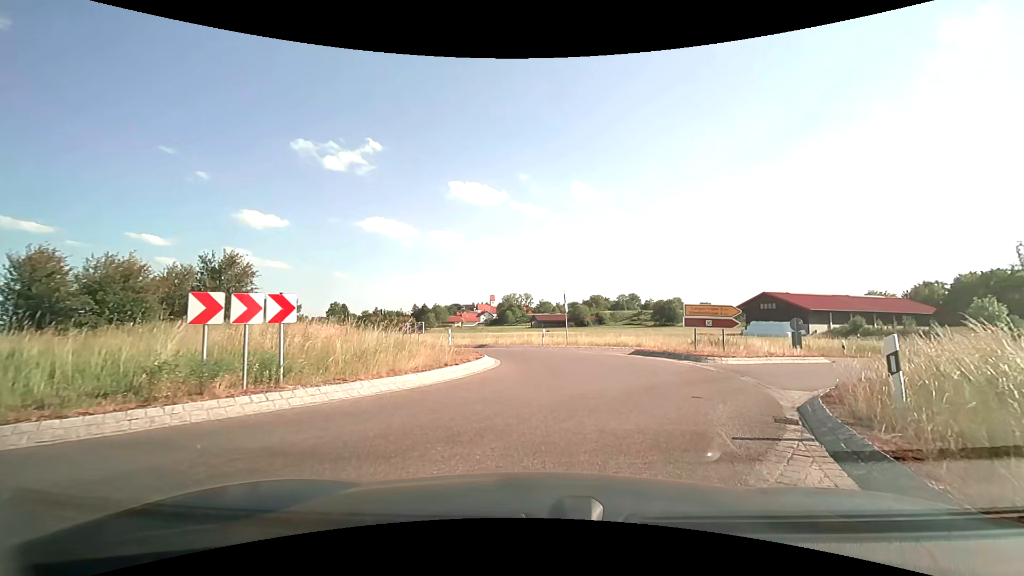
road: tertiary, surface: asphalt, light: Day
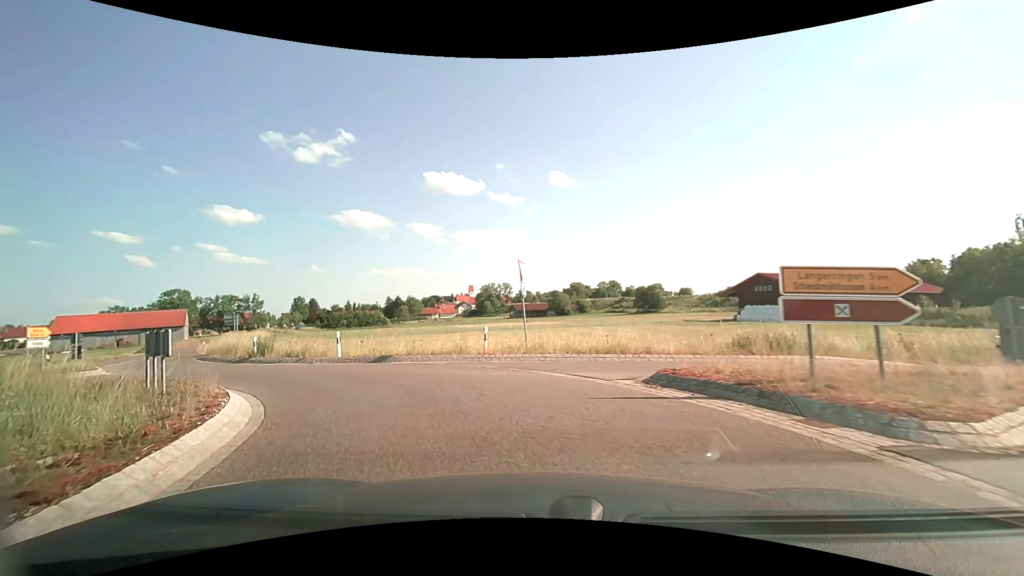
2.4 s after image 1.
(+1.5, +12.8) m; +3°
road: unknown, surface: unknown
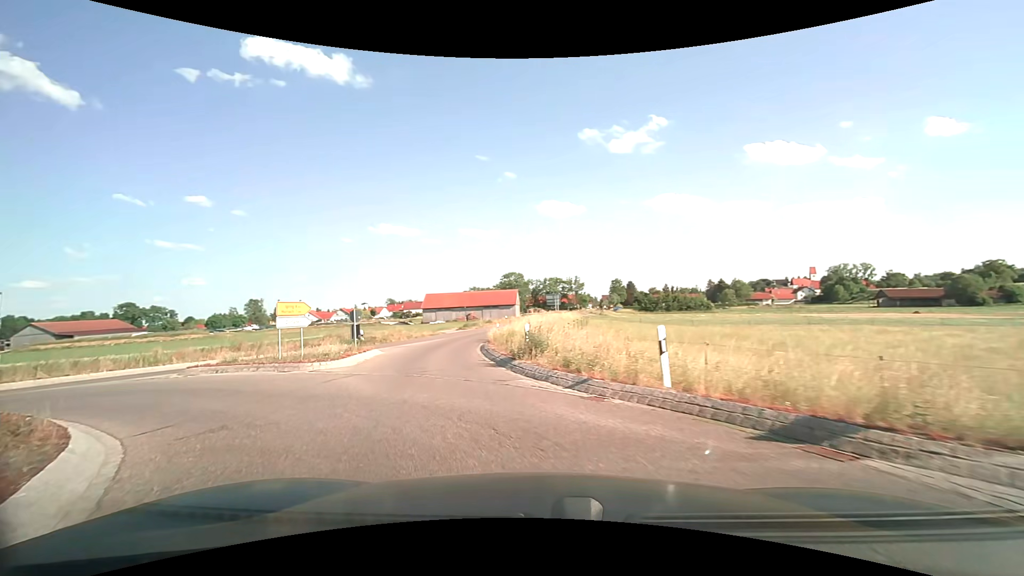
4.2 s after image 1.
(-3.8, +12.0) m; -35°
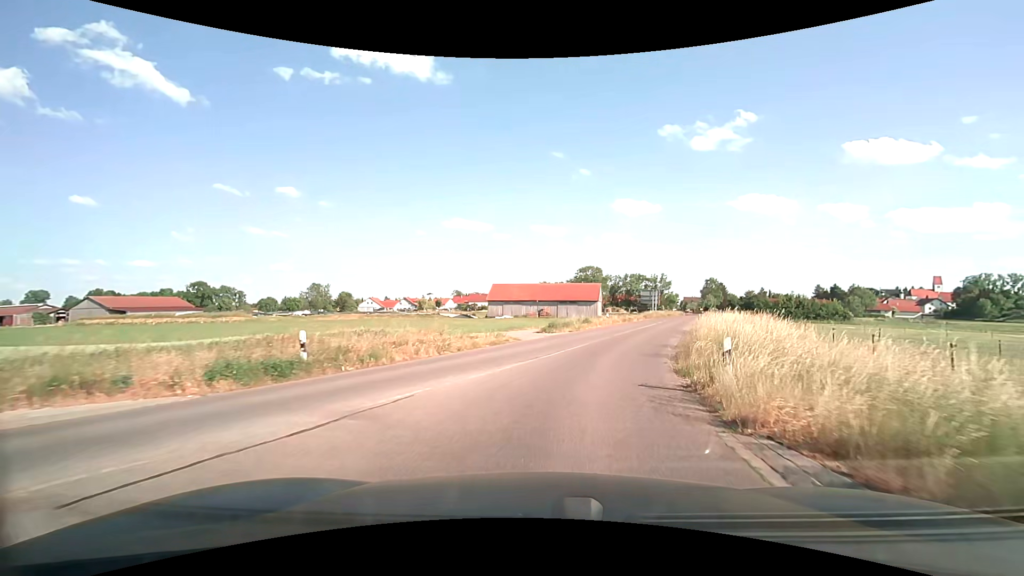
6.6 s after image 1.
(-4.6, +21.6) m; -9°
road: tertiary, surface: asphalt
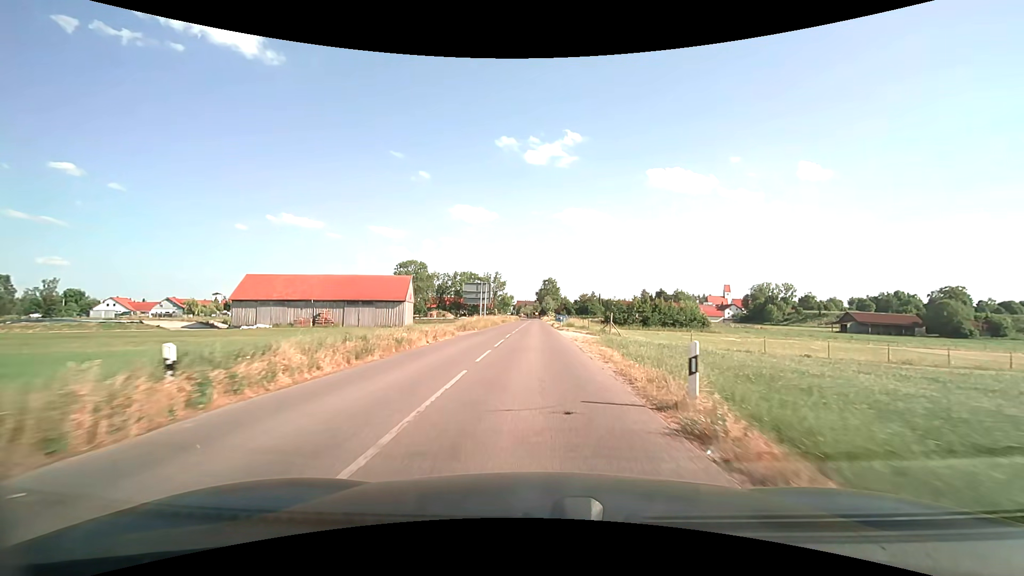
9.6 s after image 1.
(+8.9, +37.3) m; +19°
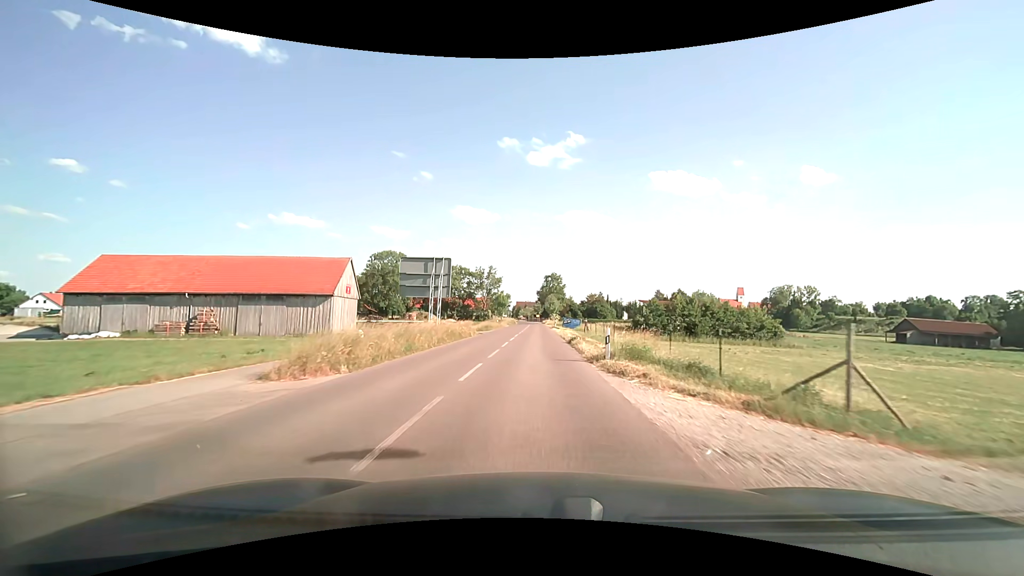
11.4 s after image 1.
(+0.1, +28.6) m; 0°
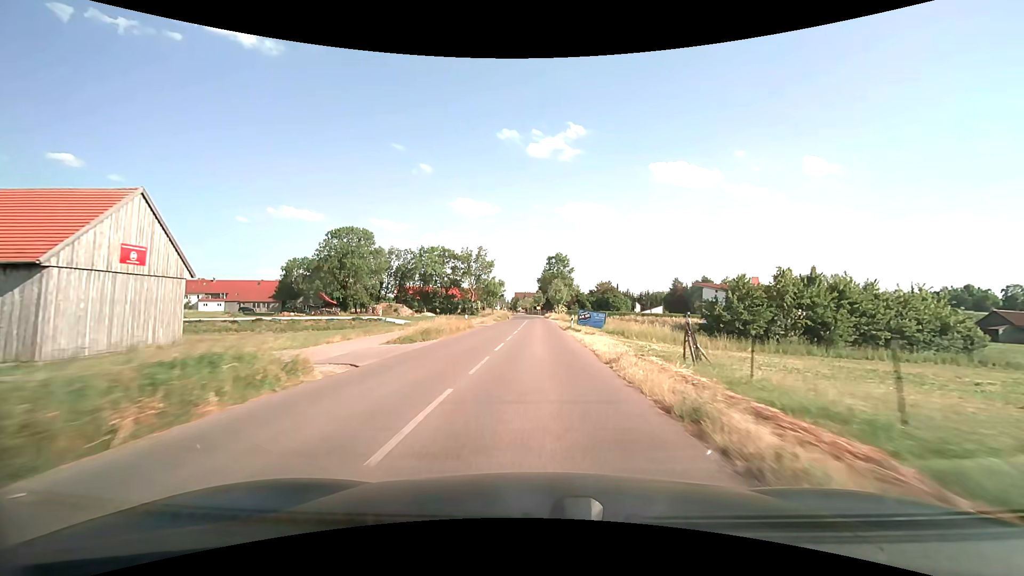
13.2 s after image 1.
(0.0, +30.0) m; 0°
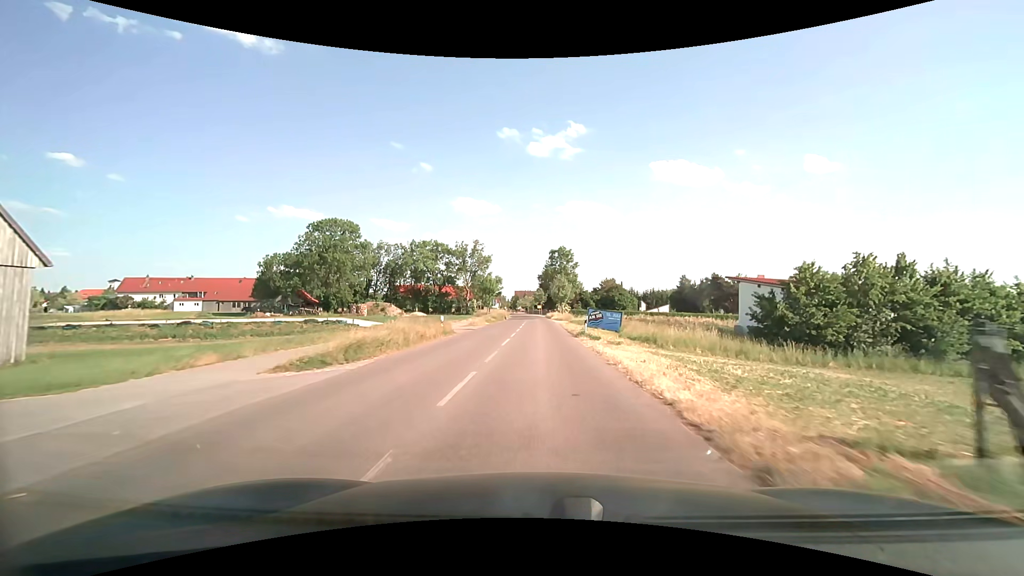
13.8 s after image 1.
(0.0, +9.6) m; 0°
(0, +10) (0, +20) (0, +30) (0, +40) (0, +50) (0, +60) (0, +70) (0, +80) (0, +90) (0, +100) m
